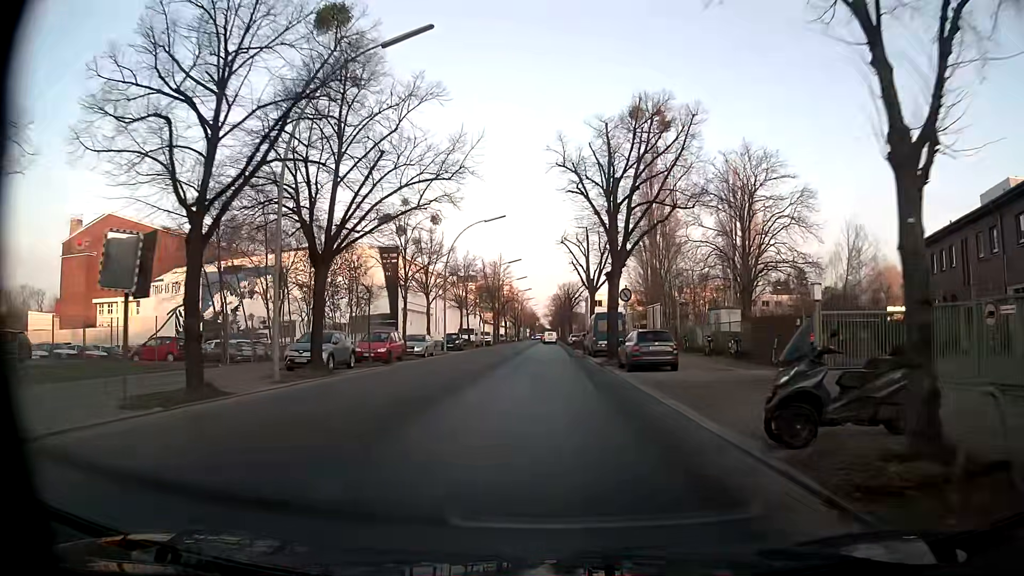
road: tertiary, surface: asphalt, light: Day
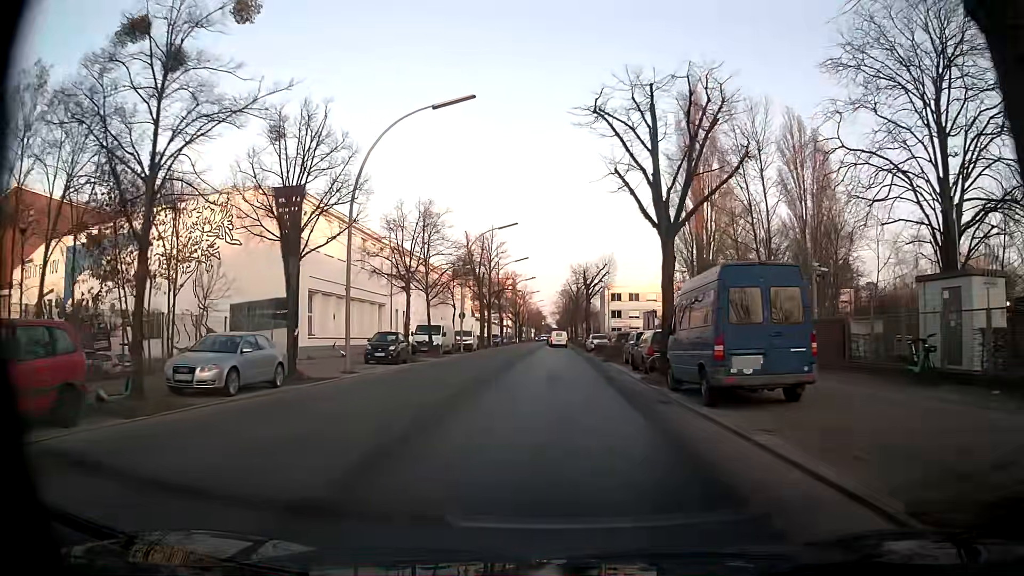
(-0.2, +26.6) m; 0°
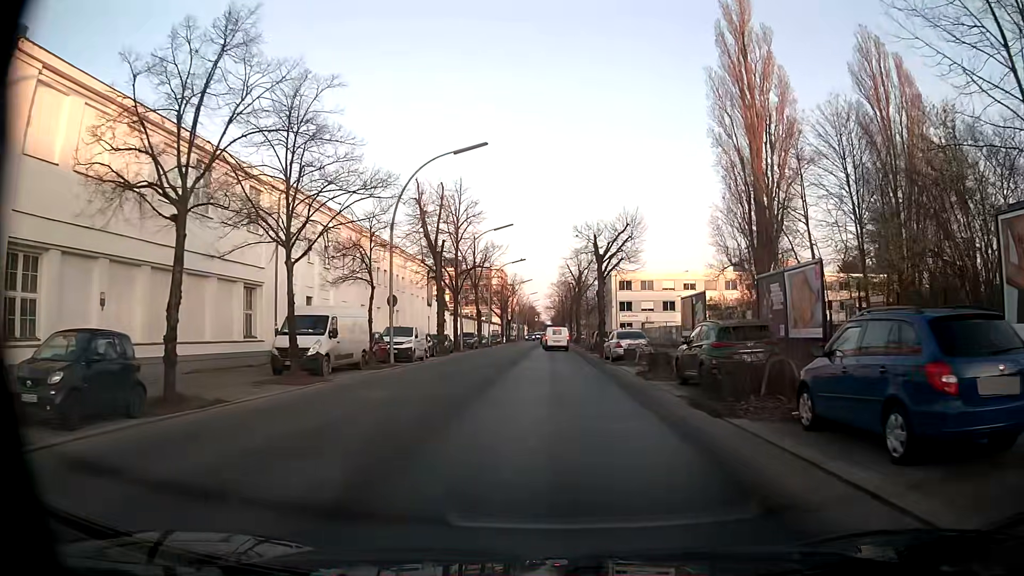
(-0.1, +22.9) m; 0°
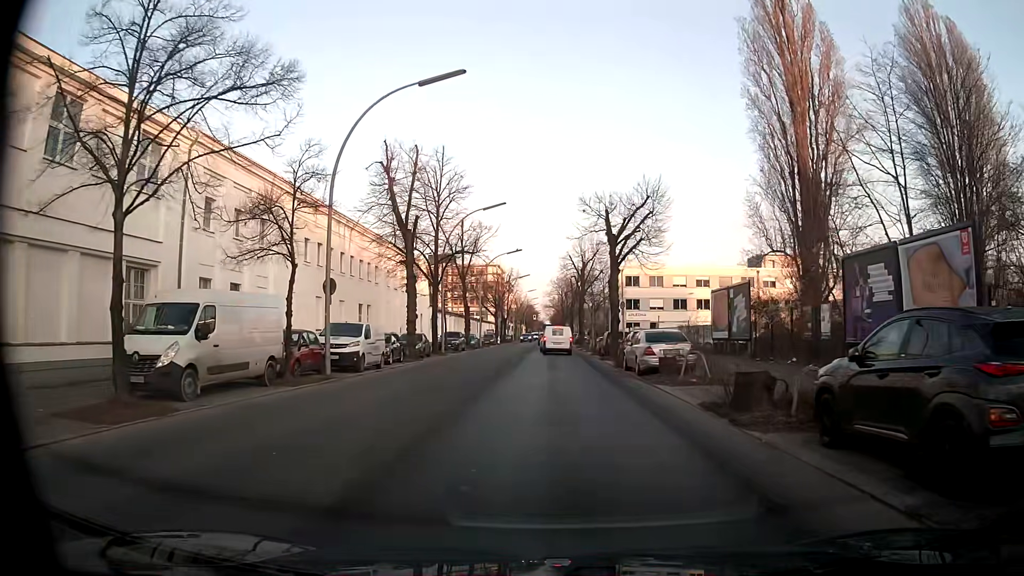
(0.0, +9.2) m; 0°
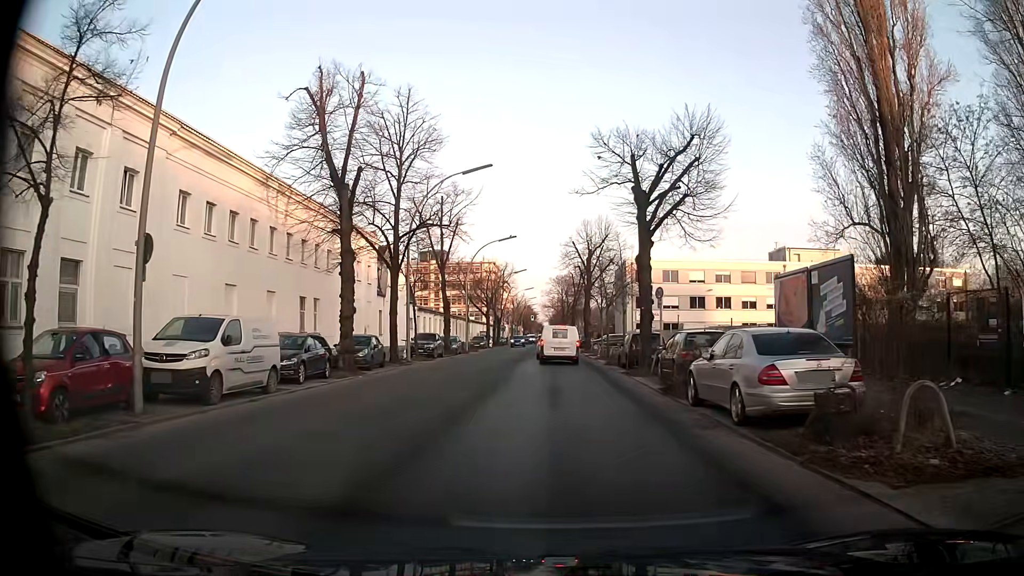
(-0.1, +11.3) m; -1°
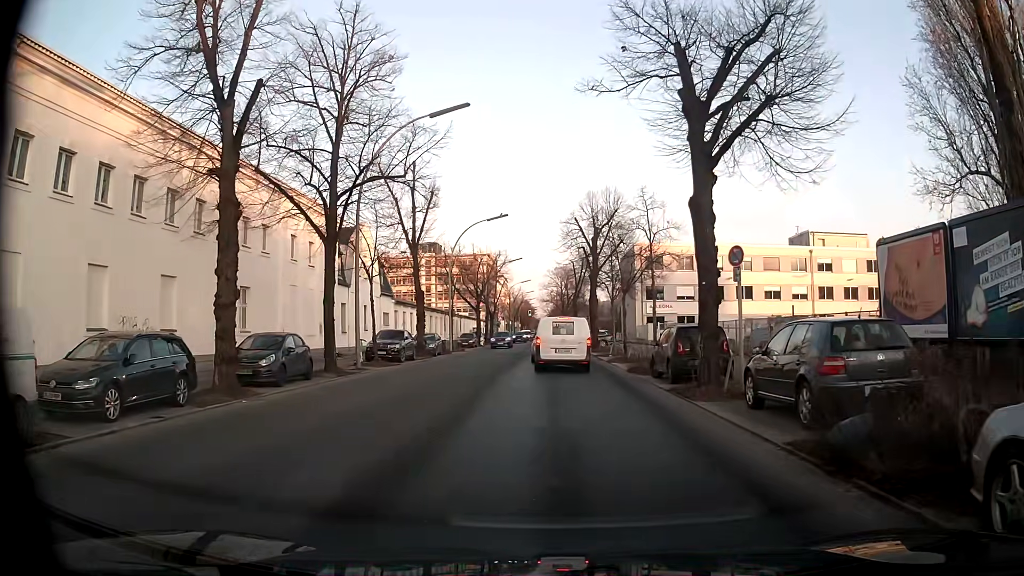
(+0.1, +9.4) m; 0°
(0, +10) (0, +20) (0, +30) (0, +40) (0, +50) (0, +60) (0, +70) (0, +80) (0, +90) (0, +100) m
